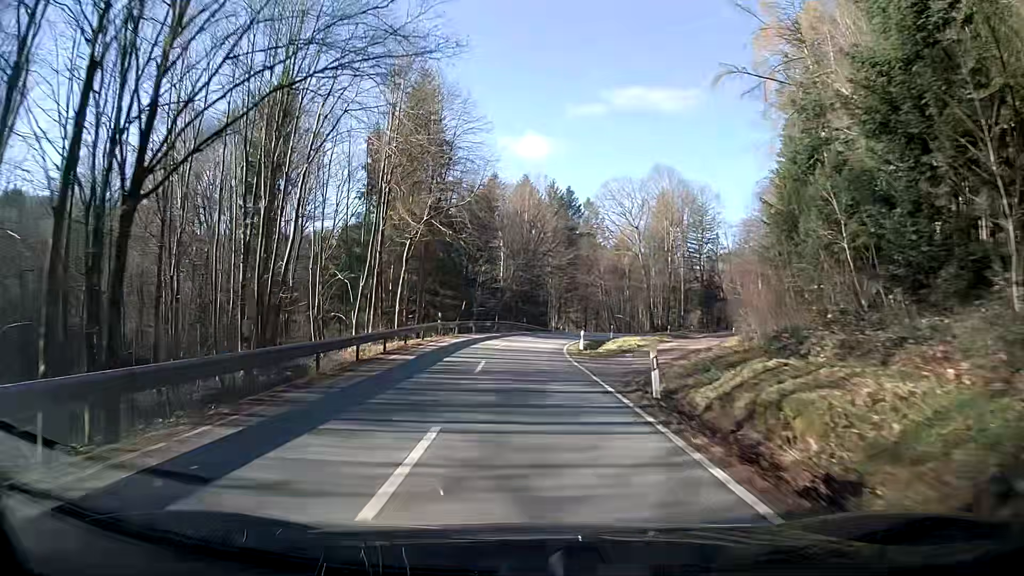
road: secondary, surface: asphalt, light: Day
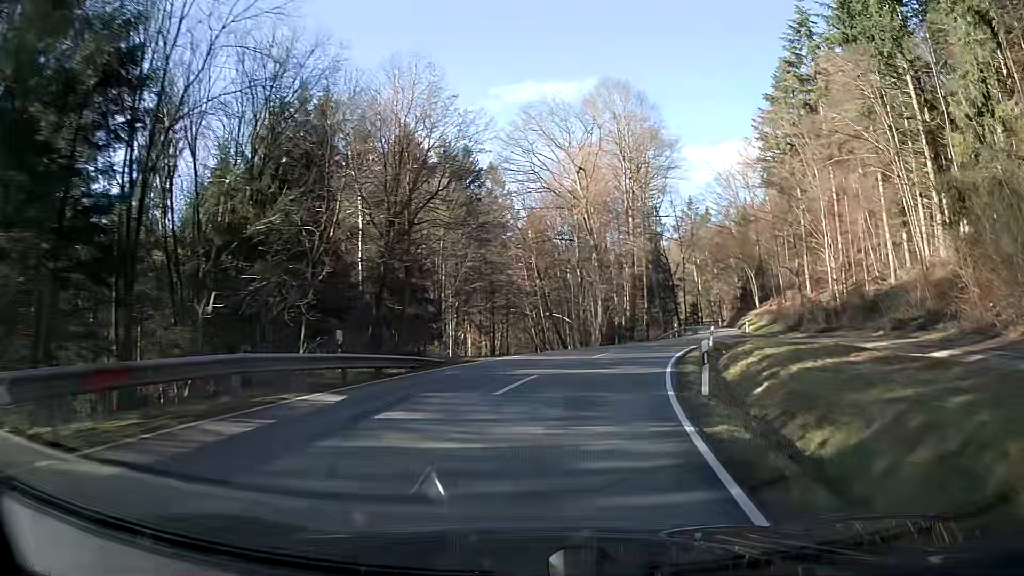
(+1.4, +40.5) m; +10°
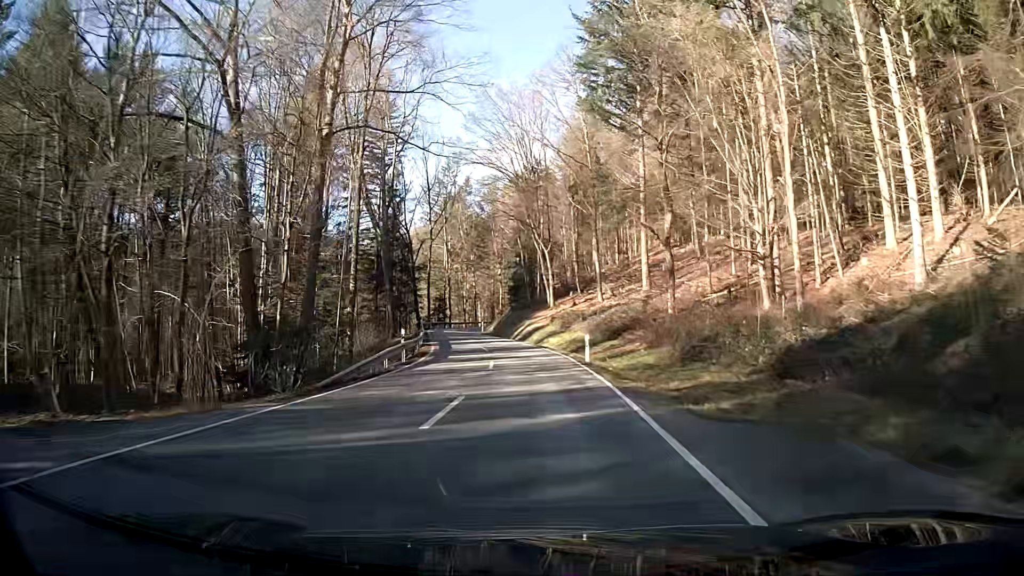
(+8.1, +38.0) m; +19°
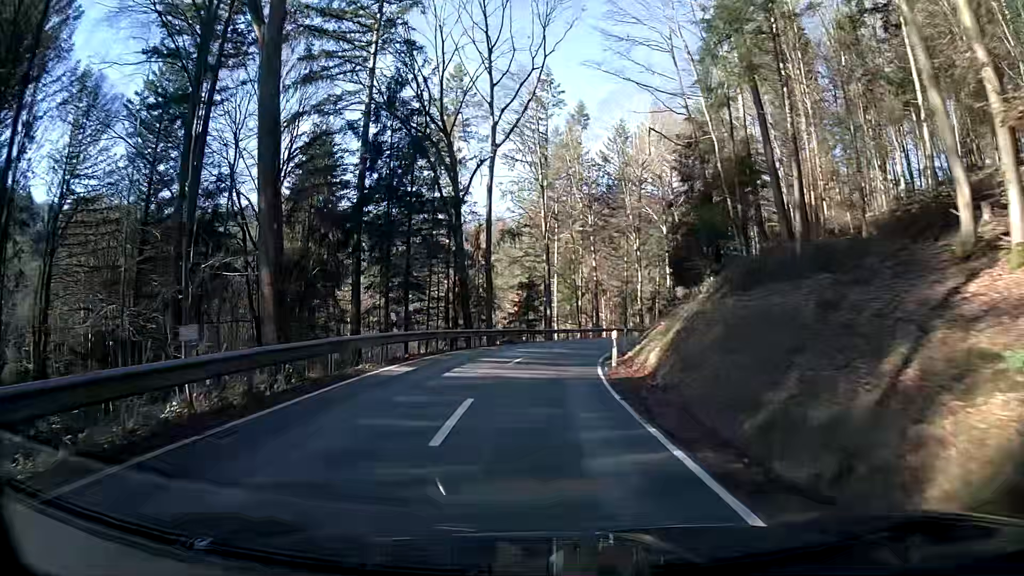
(-3.3, +50.0) m; -8°
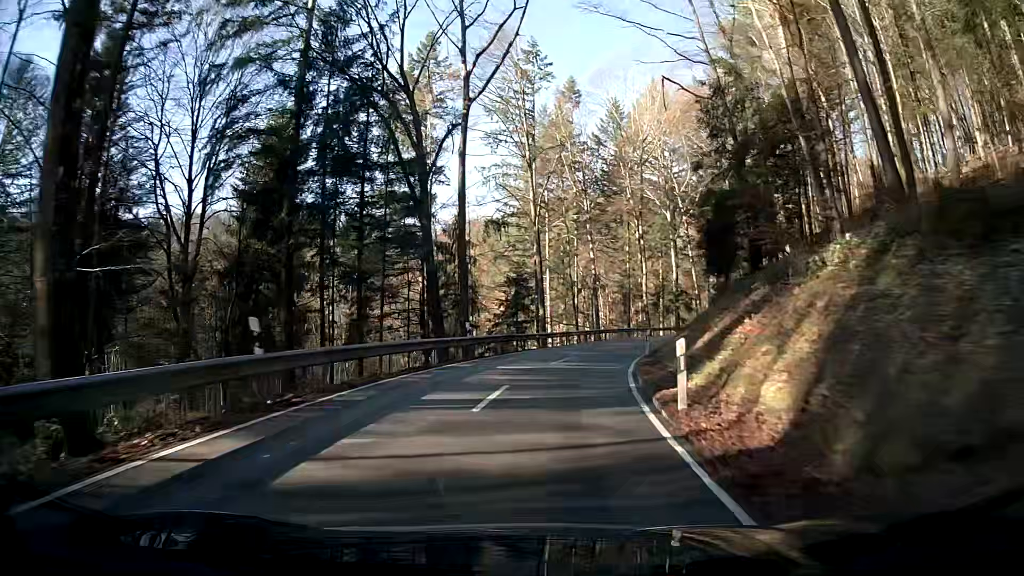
(0.0, +9.2) m; 0°
